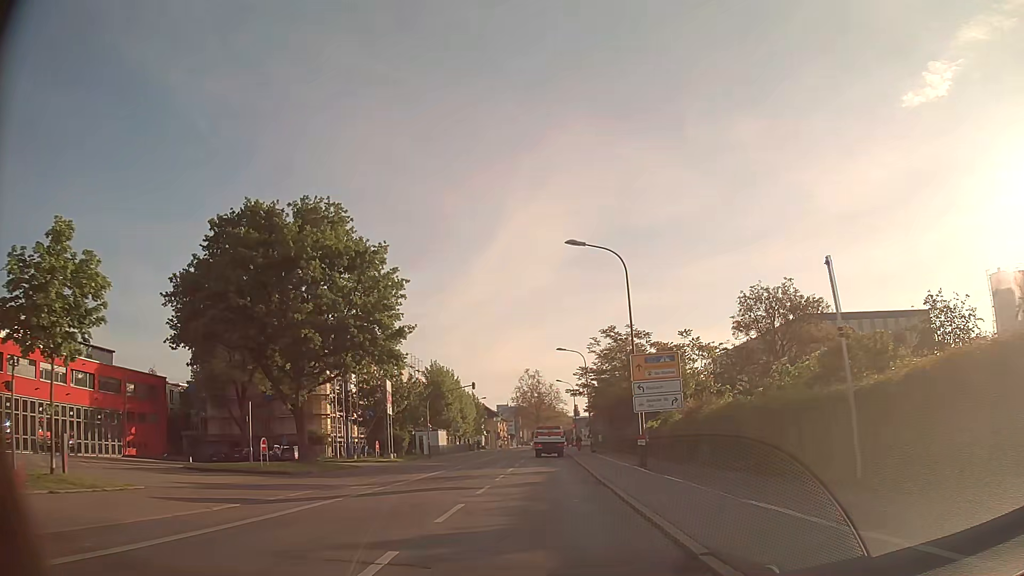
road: secondary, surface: asphalt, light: Day
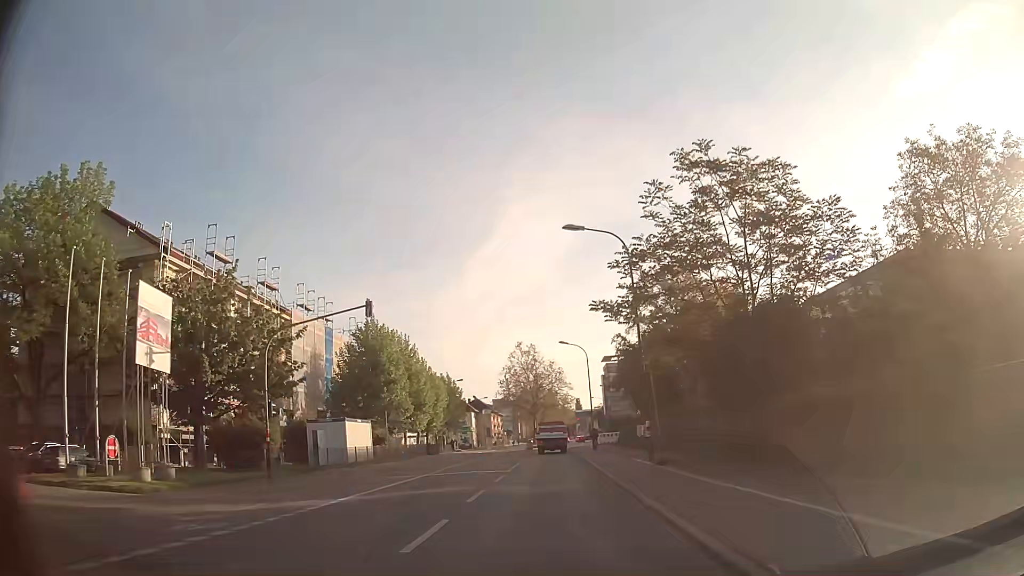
(0.0, +33.1) m; +1°
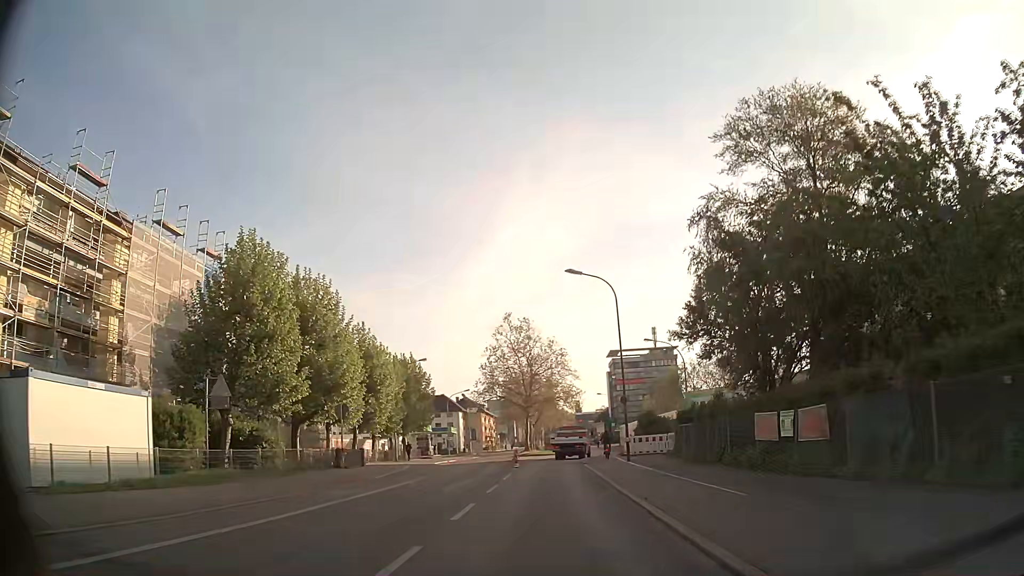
(-0.3, +26.1) m; -1°
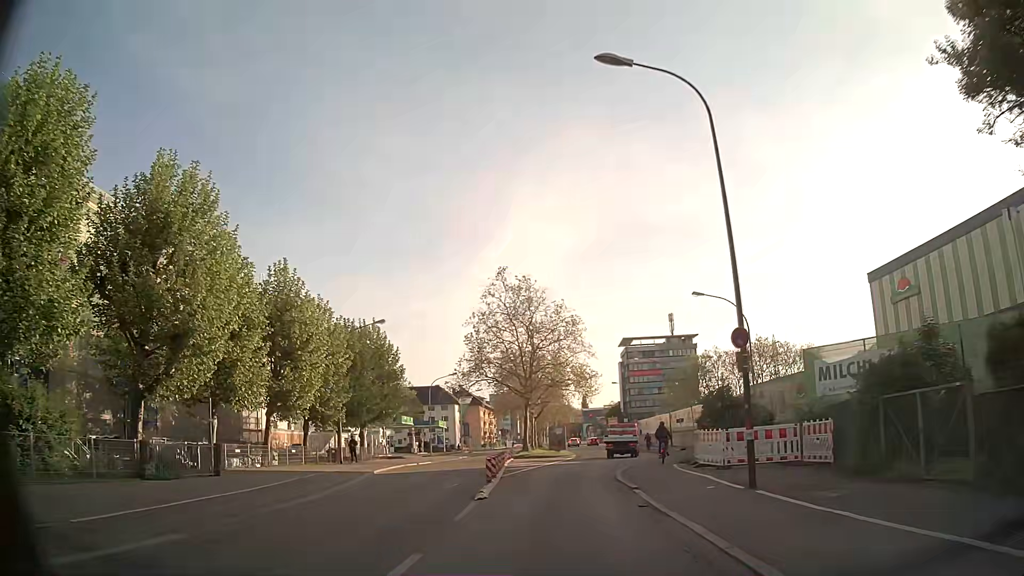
(-0.1, +18.7) m; 0°
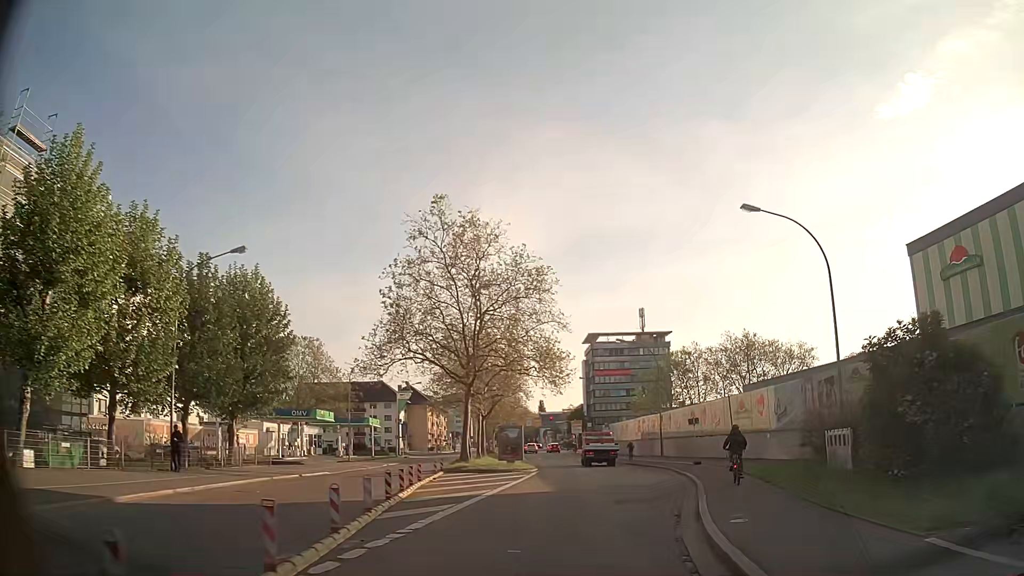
(+0.2, +17.9) m; +4°
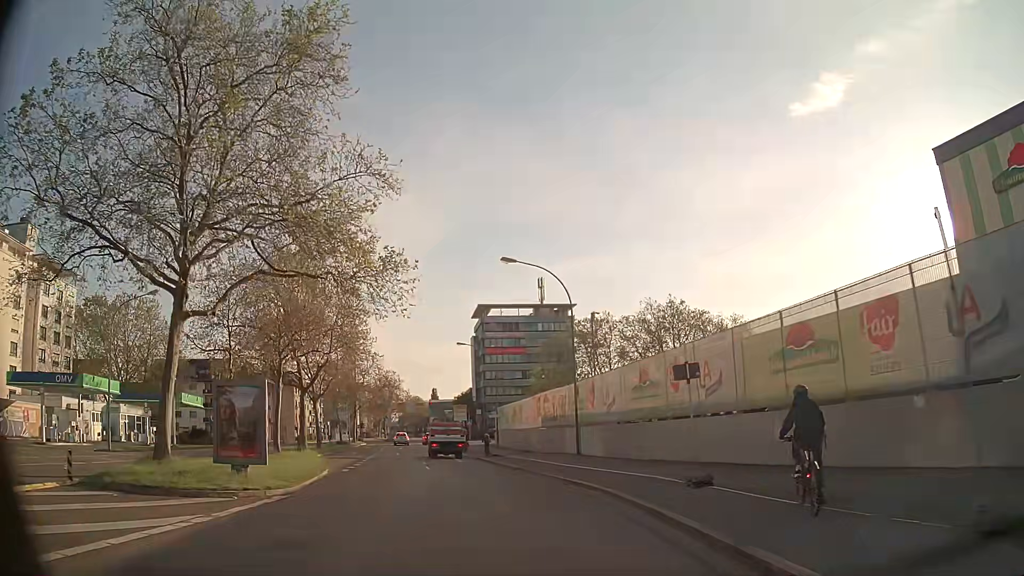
(+2.7, +22.7) m; +9°
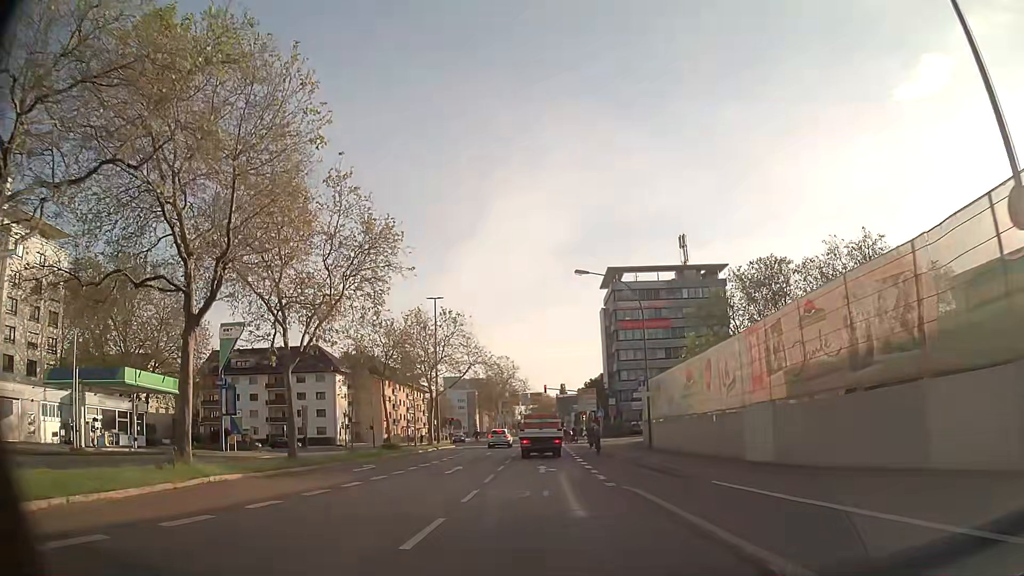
(-3.0, +26.8) m; -12°
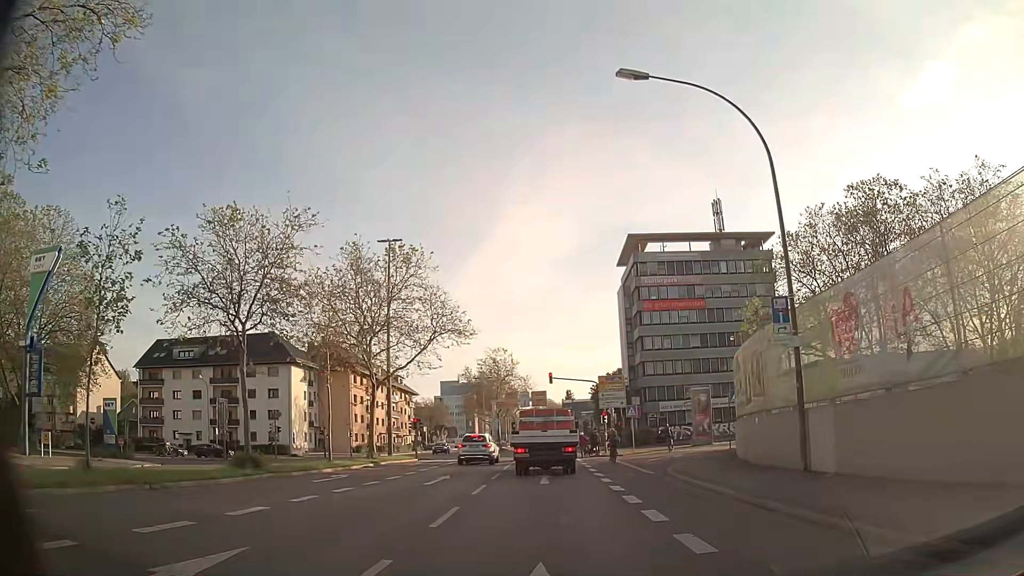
(-0.1, +21.3) m; +1°
